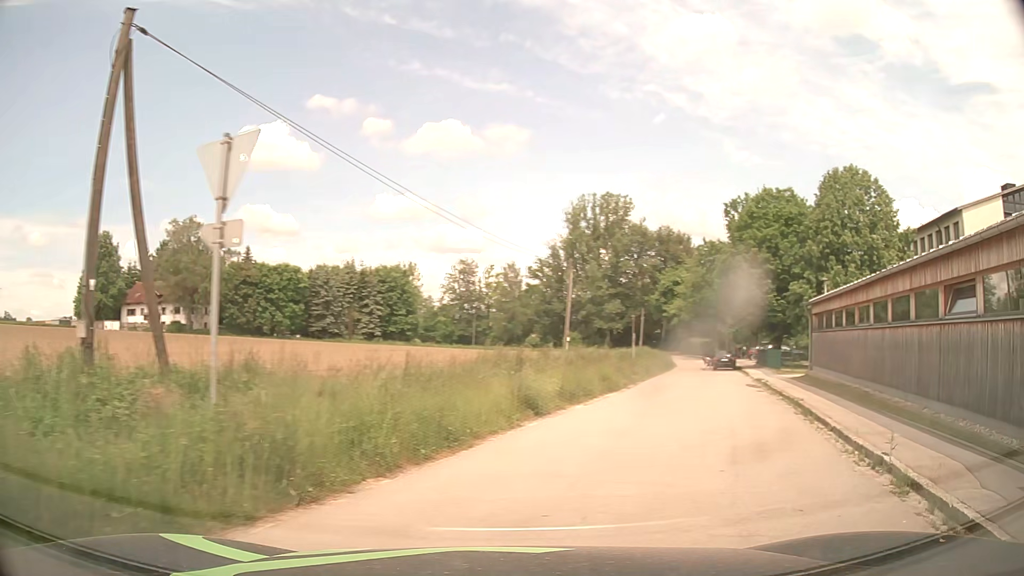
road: tertiary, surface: asphalt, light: Day
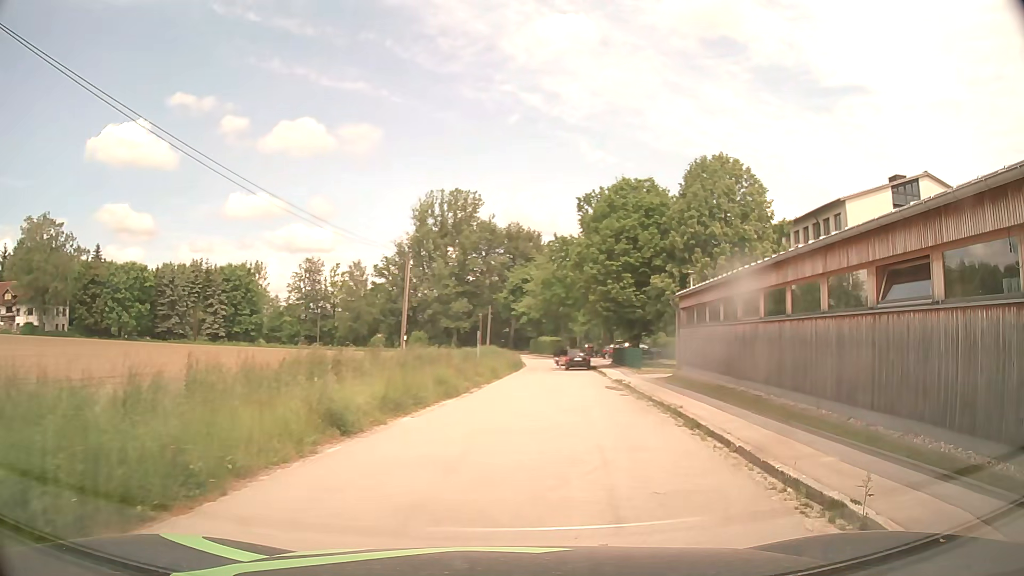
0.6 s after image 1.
(+0.4, +3.1) m; +13°
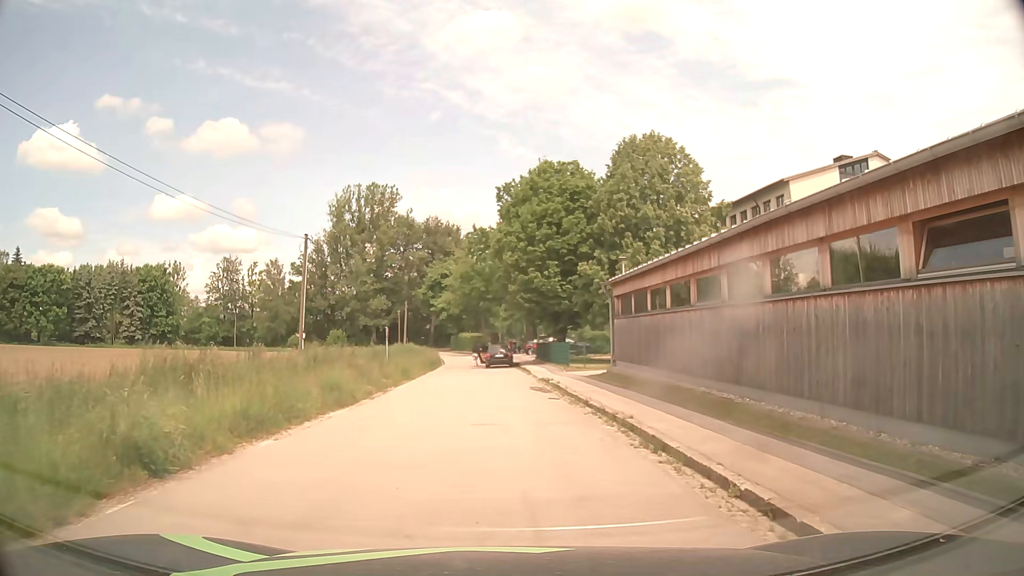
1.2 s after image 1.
(+0.3, +3.5) m; +8°
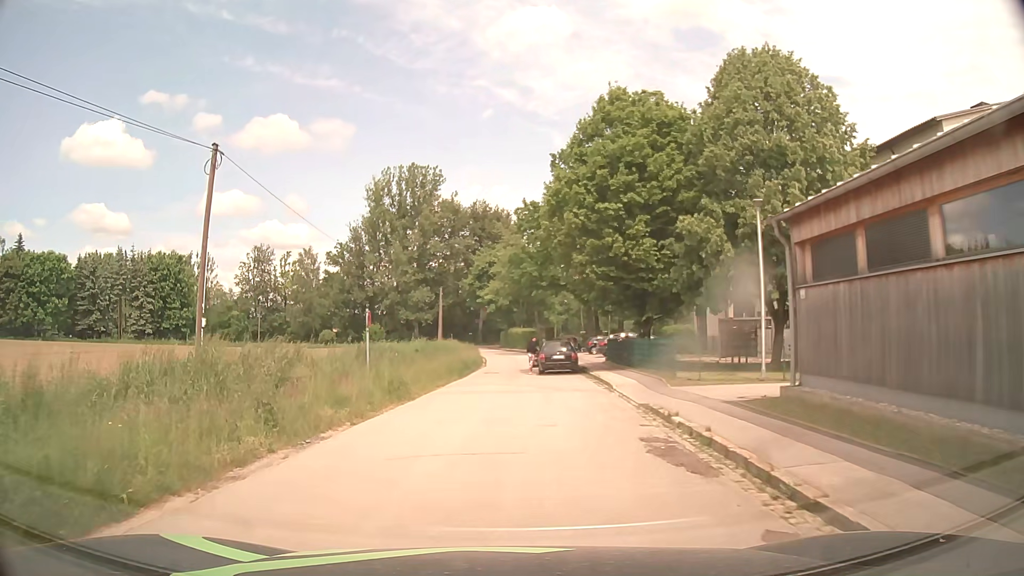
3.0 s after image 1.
(-0.1, +13.0) m; -4°
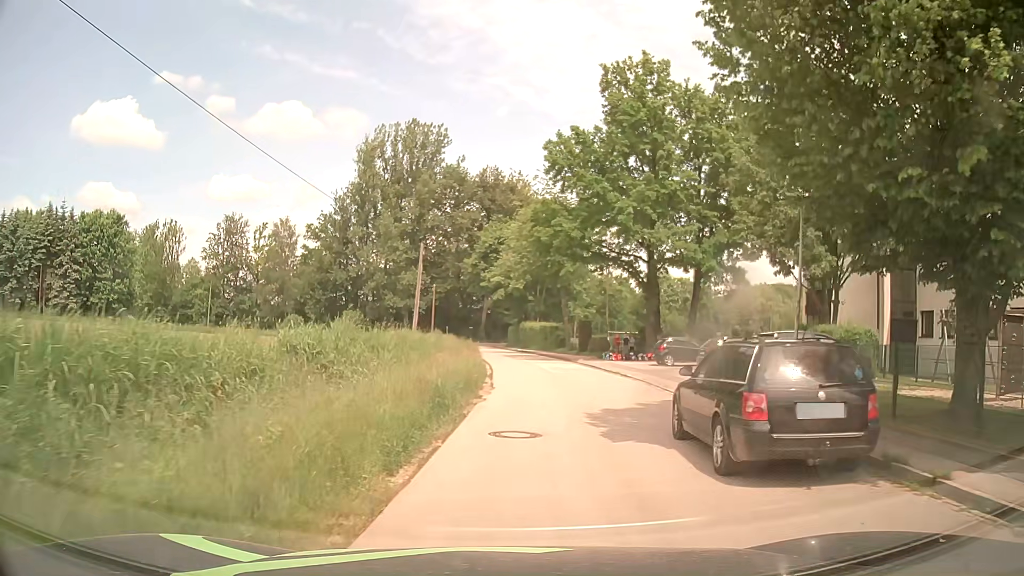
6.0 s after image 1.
(-1.1, +22.4) m; -2°
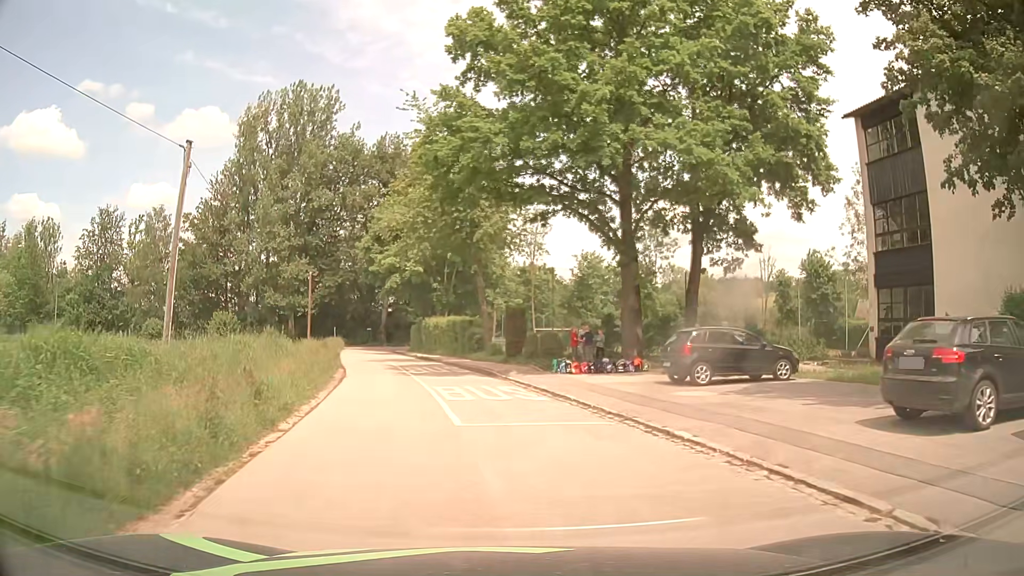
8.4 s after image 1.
(+1.6, +18.0) m; +8°
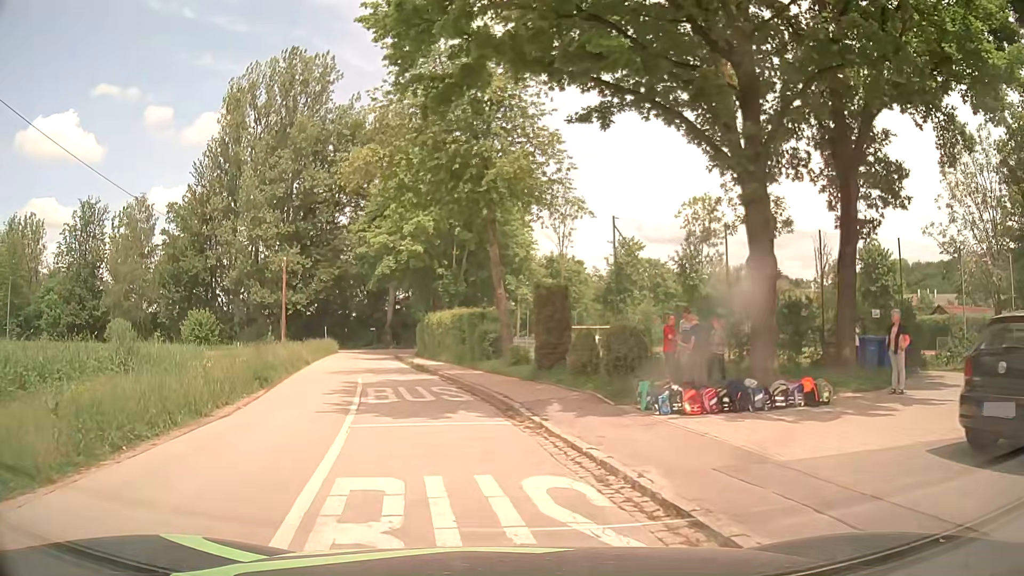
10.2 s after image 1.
(0.0, +12.0) m; -1°
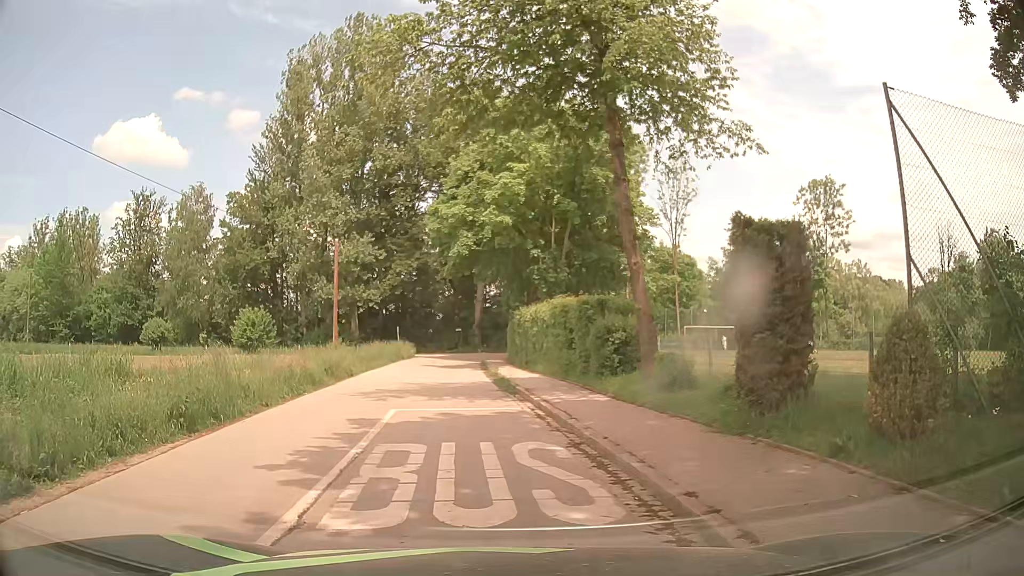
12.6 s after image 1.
(-0.7, +9.3) m; -9°
